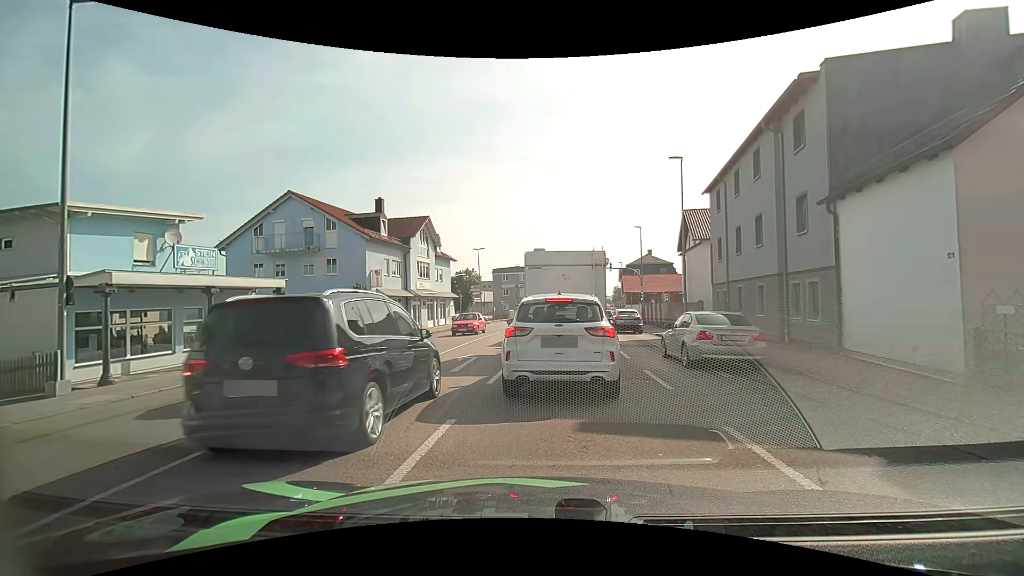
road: tertiary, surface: asphalt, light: Day
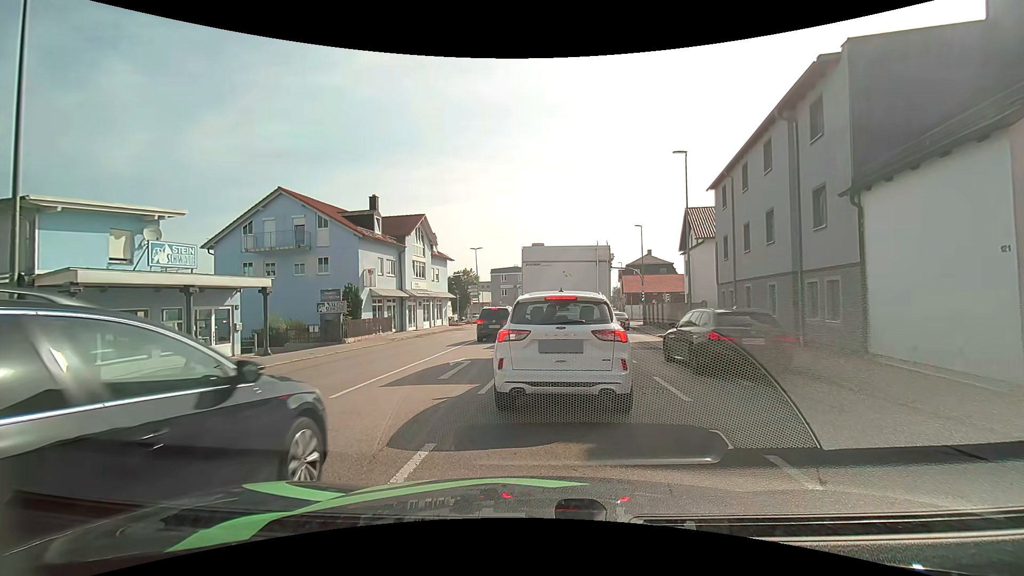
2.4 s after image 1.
(0.0, +1.1) m; 0°
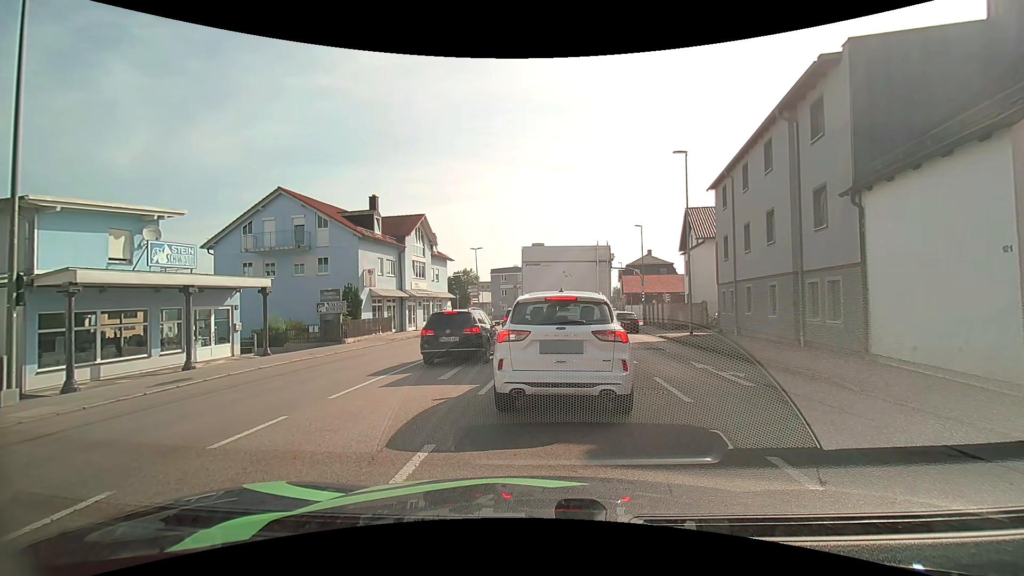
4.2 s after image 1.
(0.0, +0.1) m; 0°
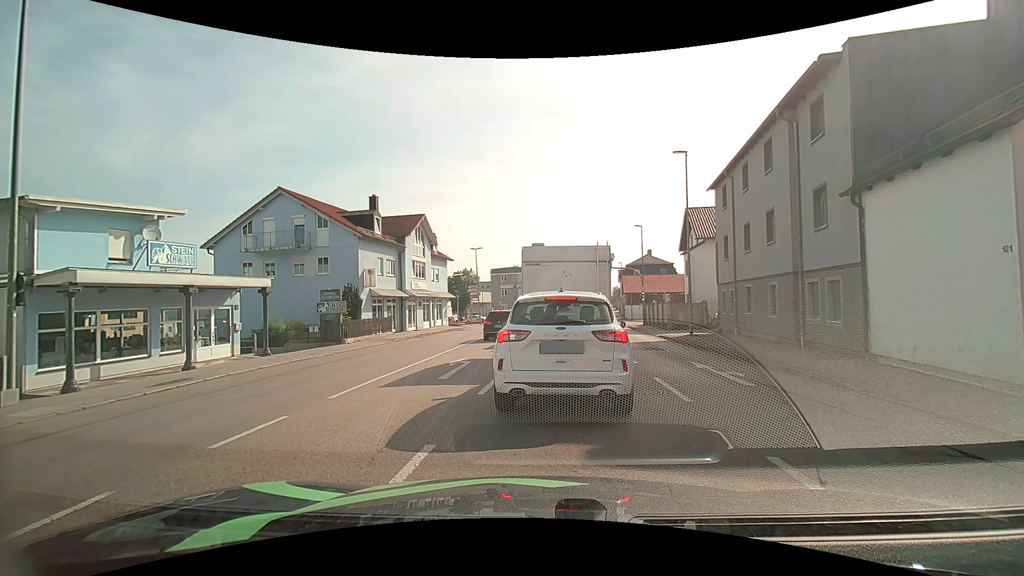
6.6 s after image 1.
(0.0, 0.0) m; 0°
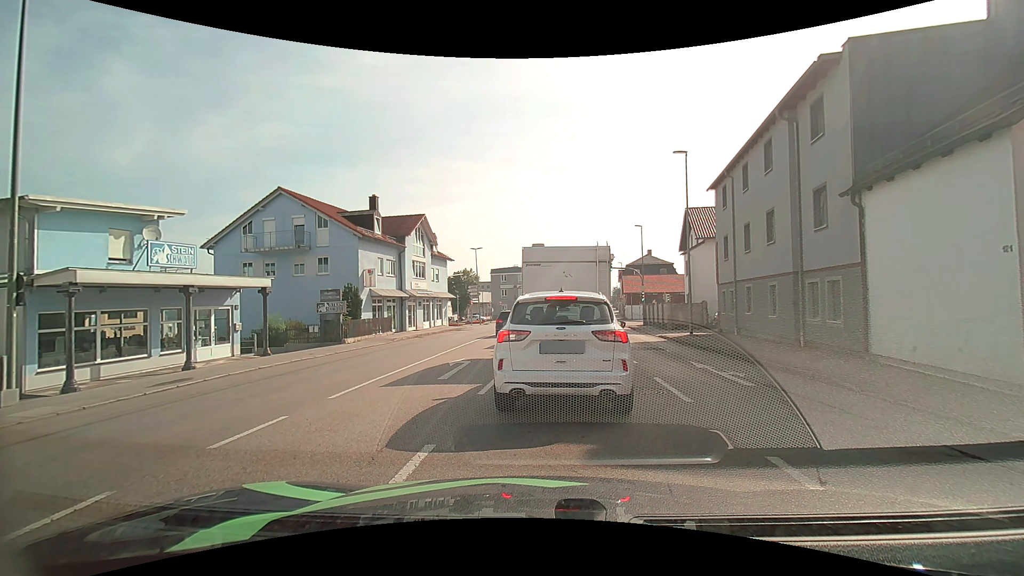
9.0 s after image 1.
(0.0, 0.0) m; 0°
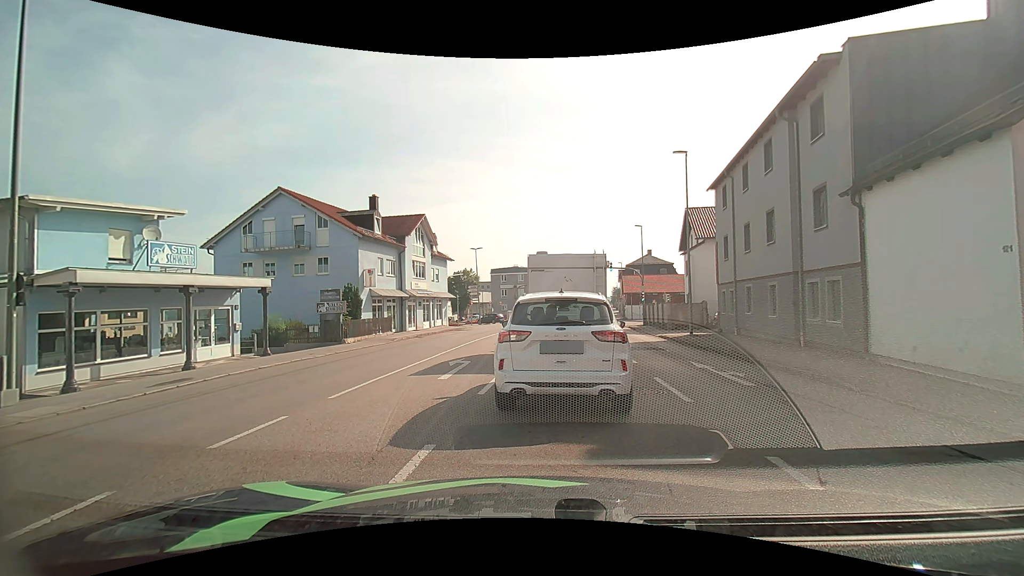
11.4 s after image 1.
(0.0, 0.0) m; 0°
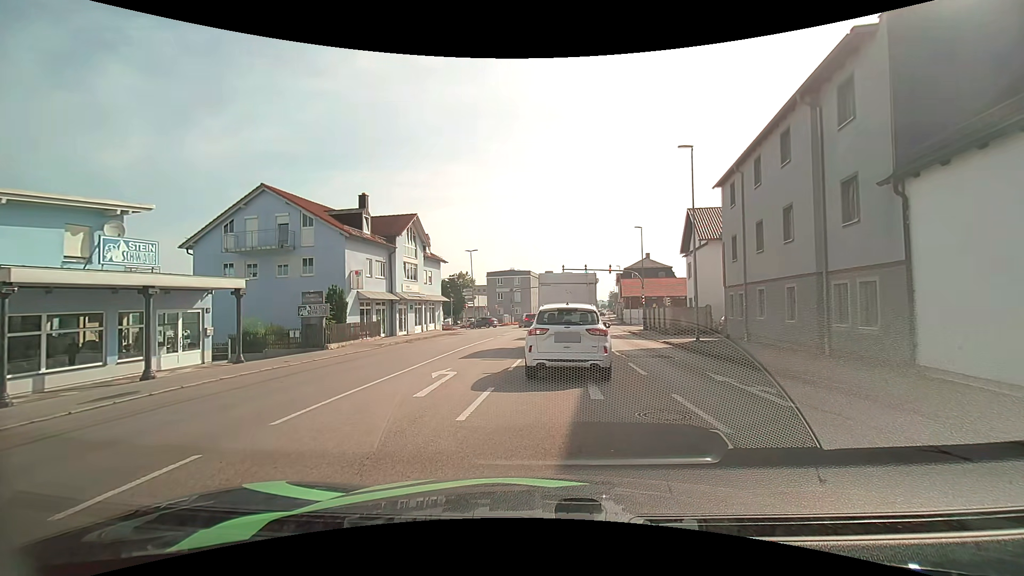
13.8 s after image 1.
(0.0, +1.9) m; +1°
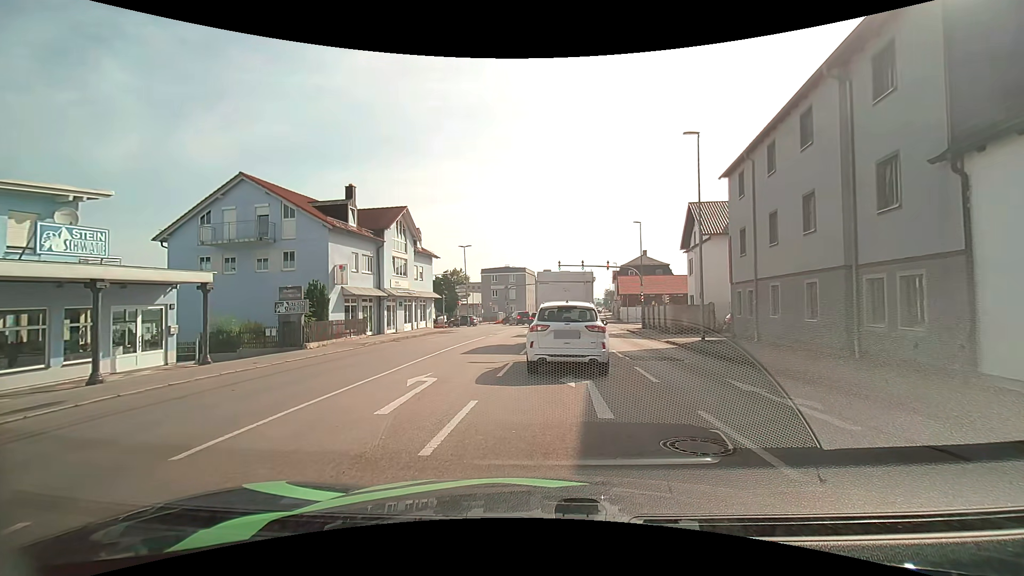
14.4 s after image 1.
(0.0, +1.8) m; +1°
